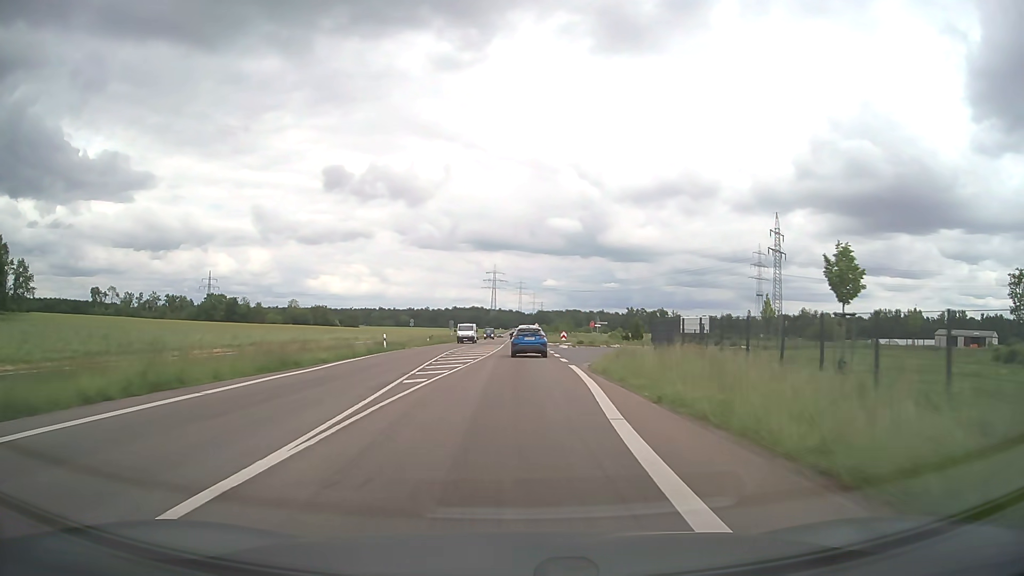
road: secondary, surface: asphalt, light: Day
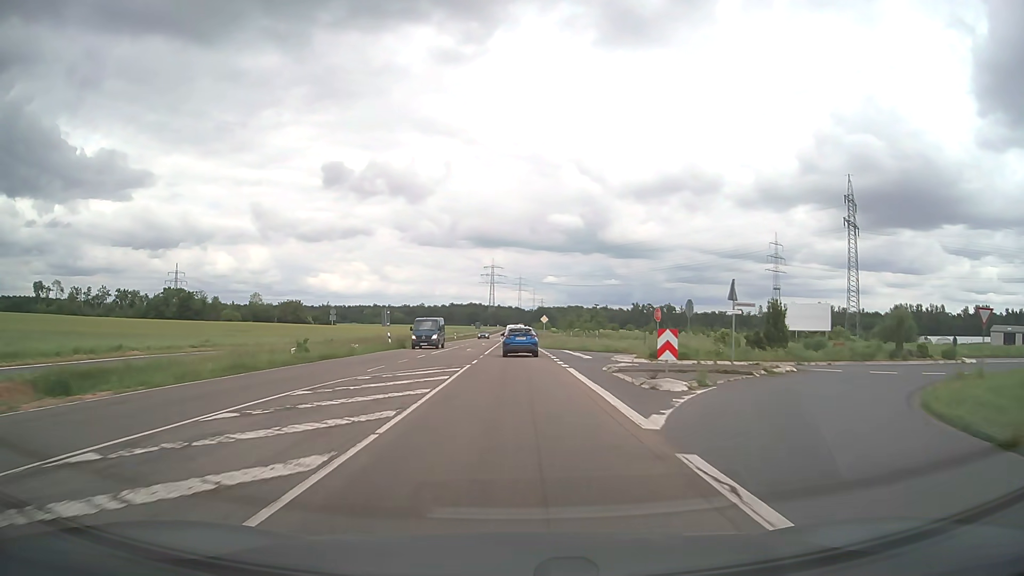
(+0.6, +43.9) m; 0°
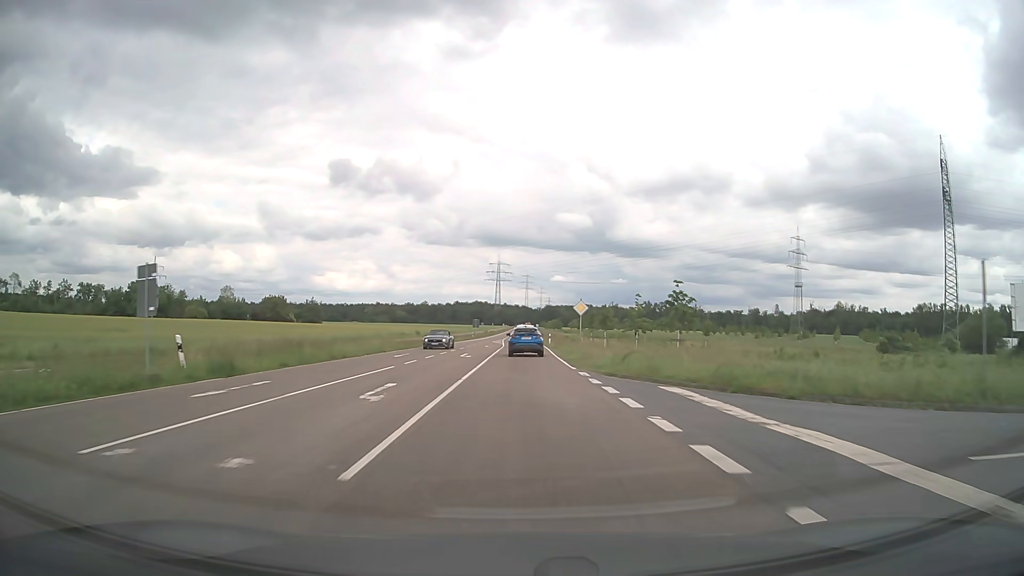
(-0.2, +33.3) m; 0°
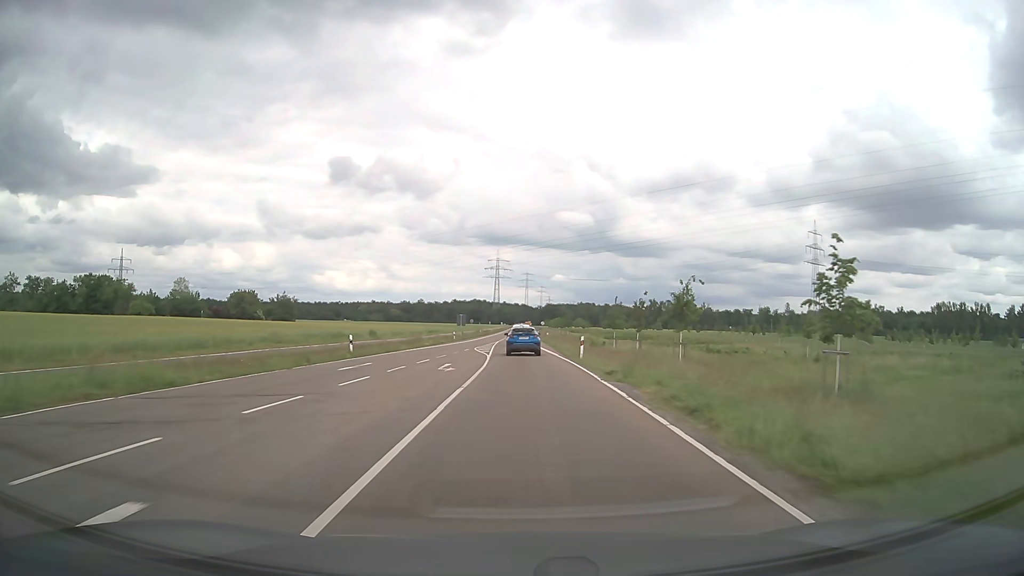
(0.0, +34.0) m; 0°
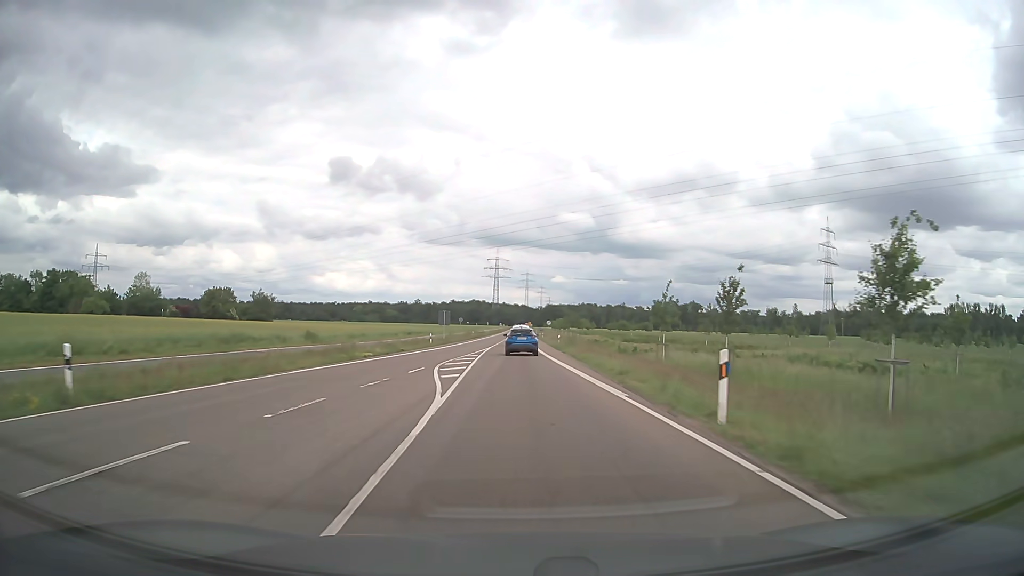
(0.0, +23.0) m; 0°
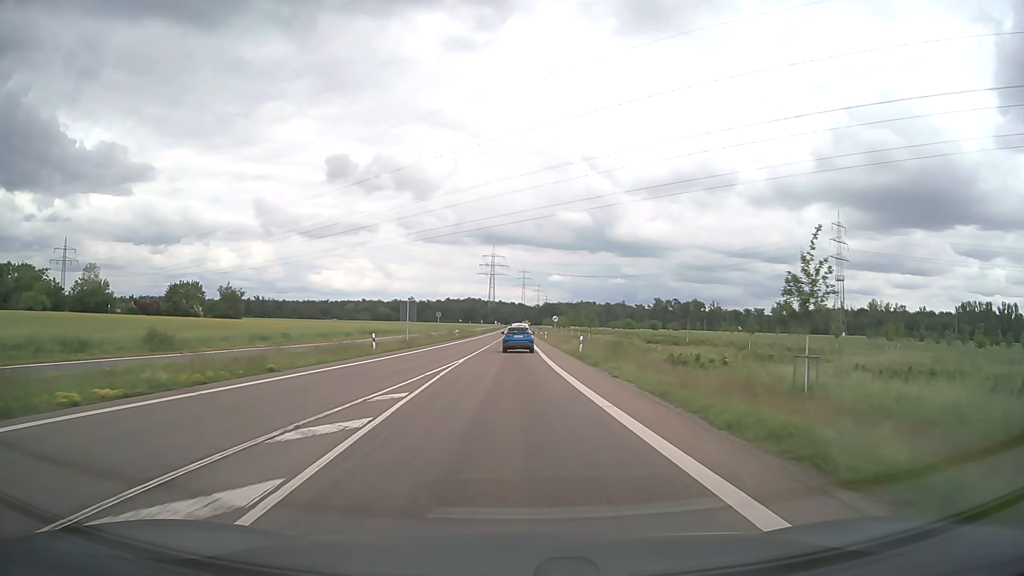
(+0.1, +23.5) m; 0°
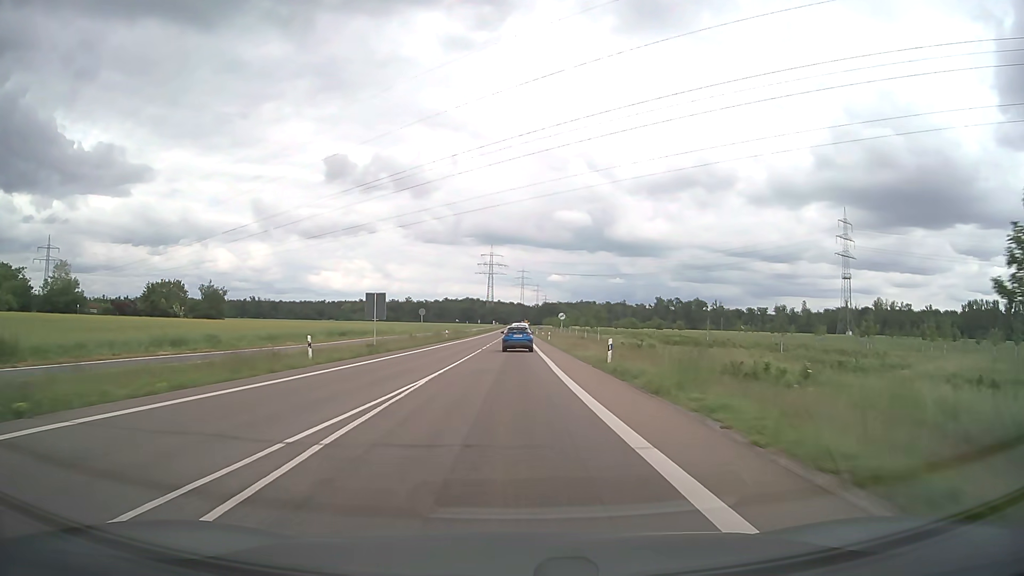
(0.0, +11.9) m; 0°
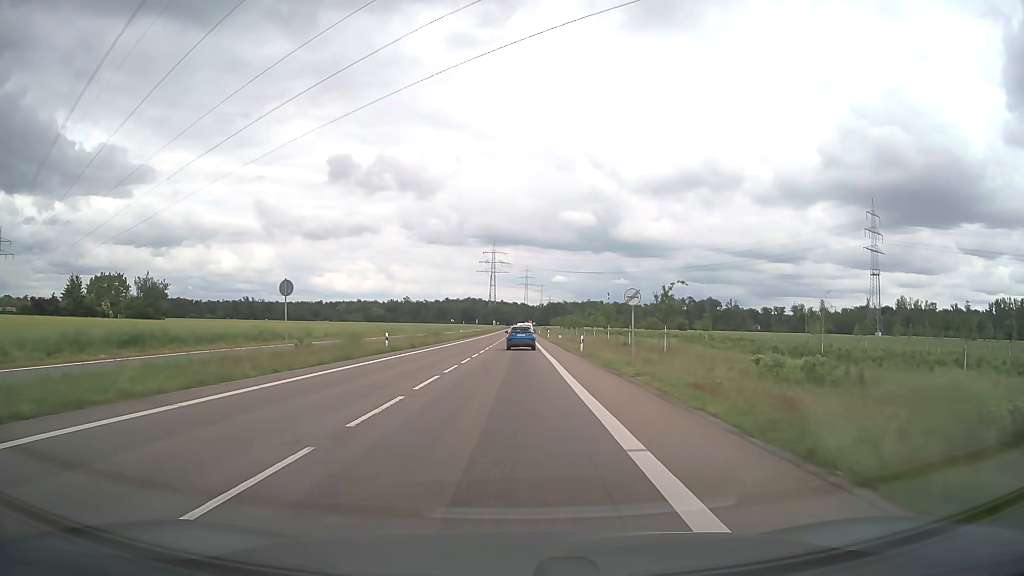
(0.0, +36.2) m; 0°
(0, +10) (0, +20) (0, +30) (0, +40) (0, +50) (0, +60) (0, +70) (0, +80) (+1, +90) (+1, +100) m
